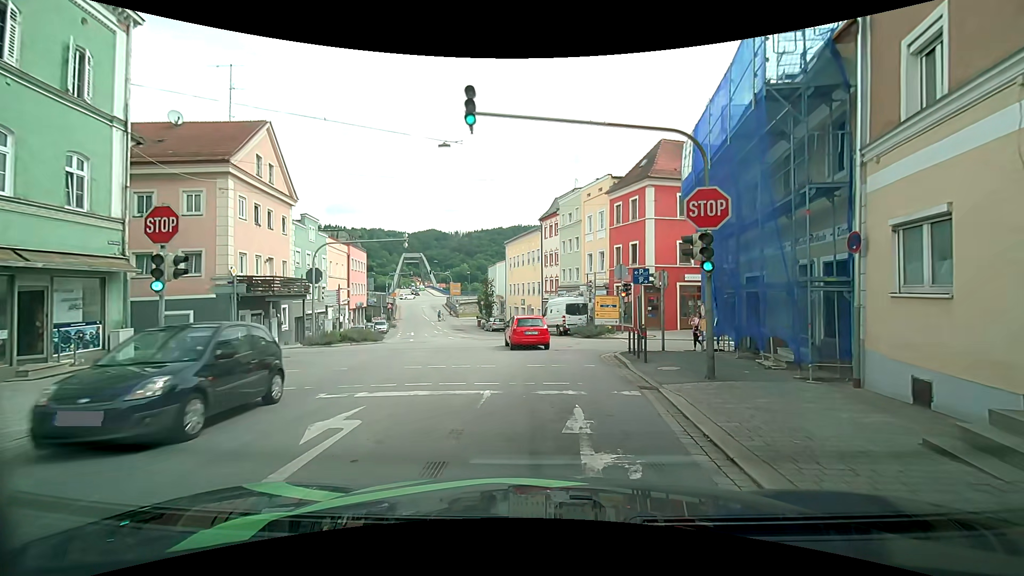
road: tertiary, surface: asphalt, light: Day
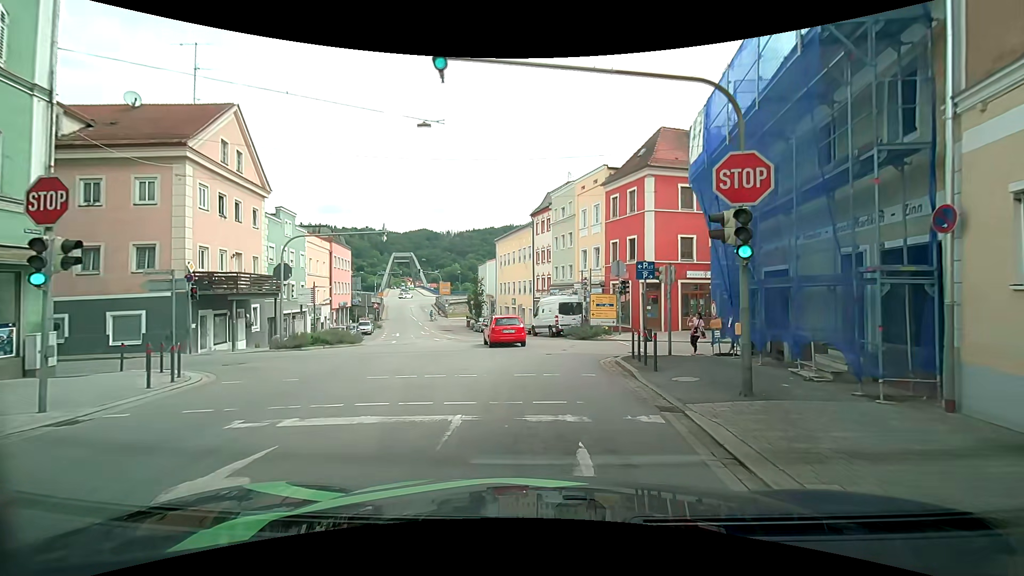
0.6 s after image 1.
(0.0, +2.5) m; +2°
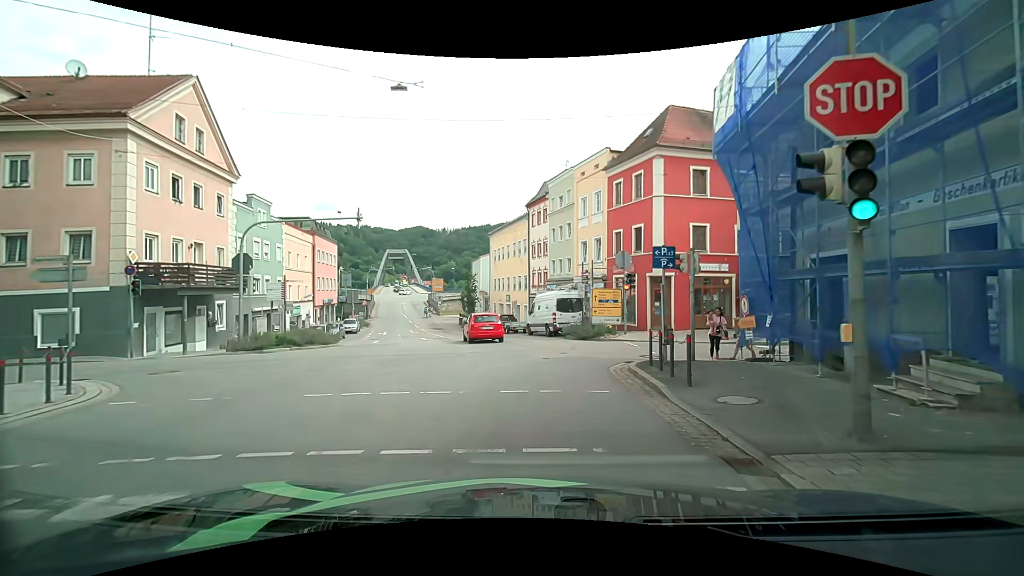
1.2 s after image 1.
(-0.1, +3.1) m; -2°
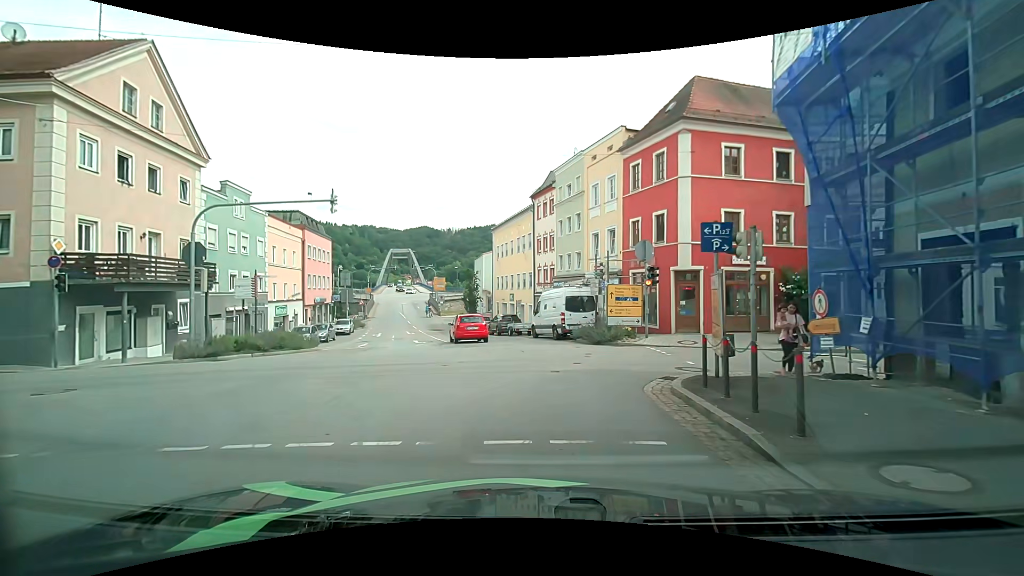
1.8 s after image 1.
(0.0, +3.6) m; -1°
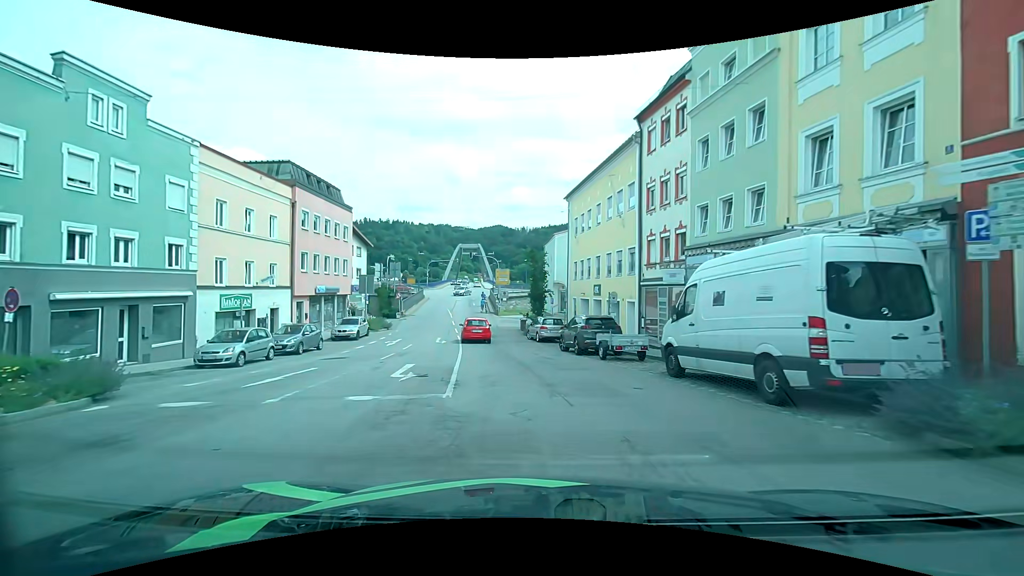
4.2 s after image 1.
(-1.0, +16.9) m; -7°
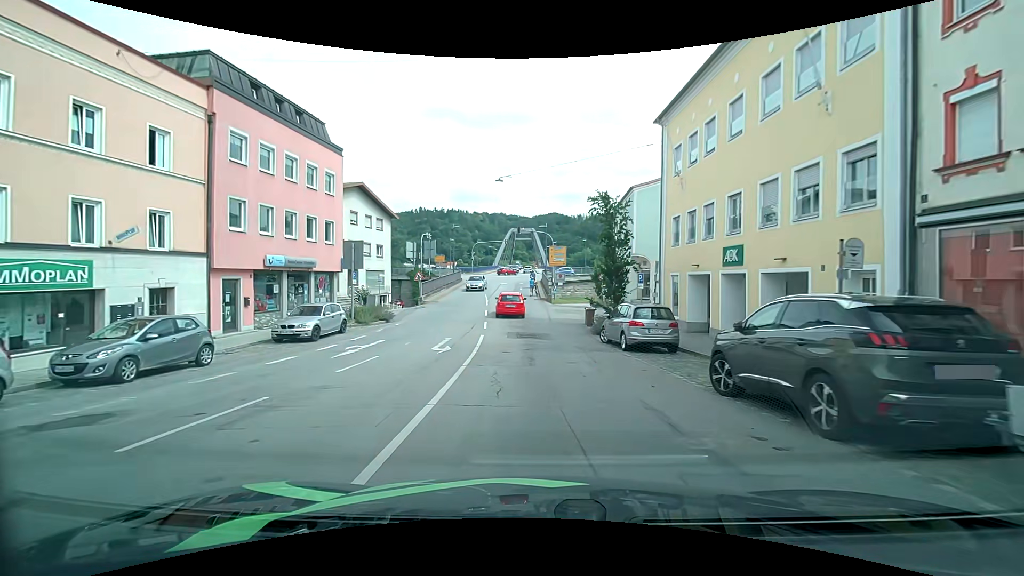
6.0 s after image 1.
(-0.8, +14.0) m; -6°
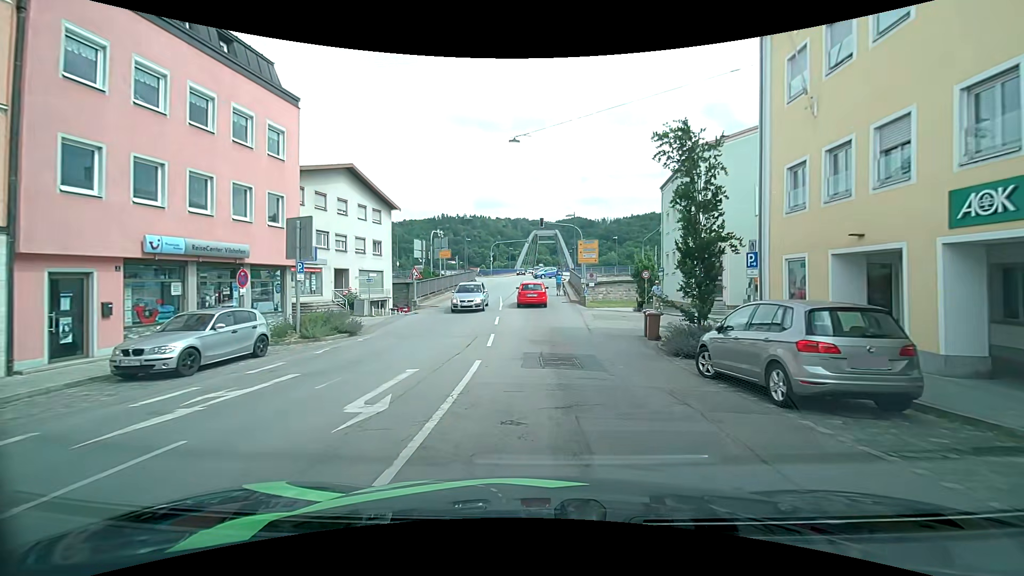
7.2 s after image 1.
(-0.3, +8.7) m; -4°
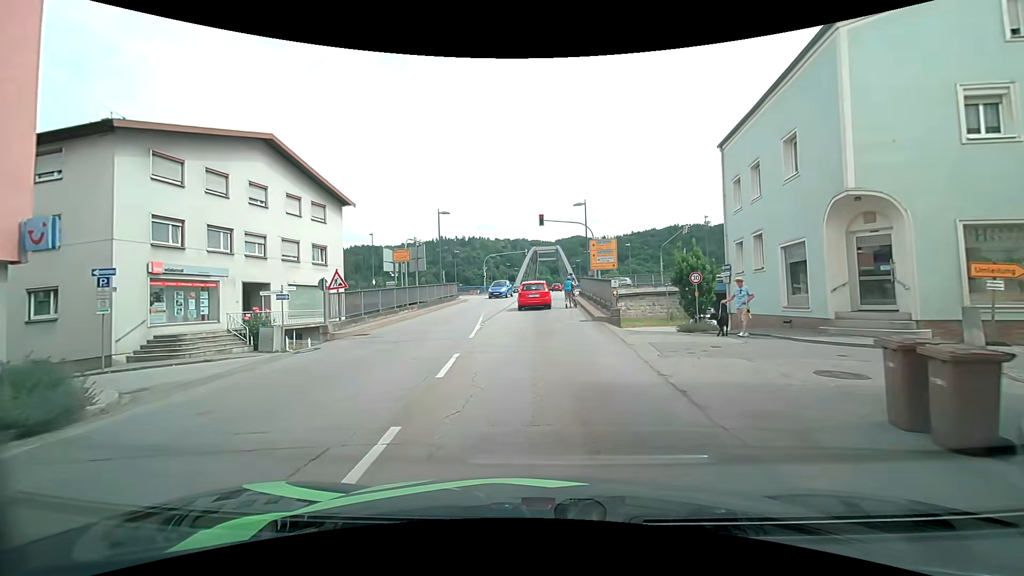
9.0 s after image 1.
(+0.3, +12.0) m; +1°
(0, +10) (0, +20) (0, +30) (0, +40) (+3, +49) (+11, +55) (+21, +55) (+31, +55) (+41, +54) (+51, +54) m
